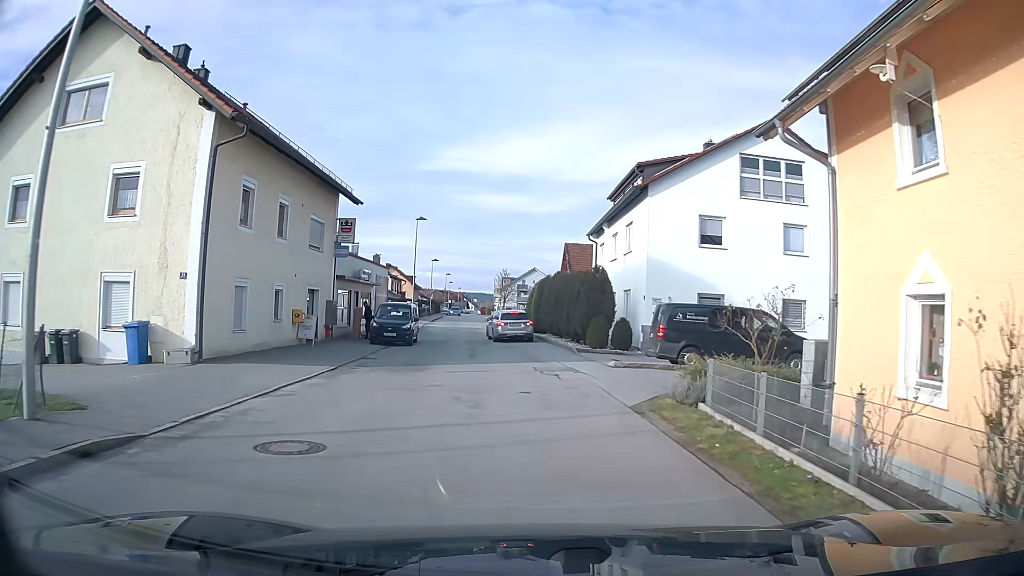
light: Day
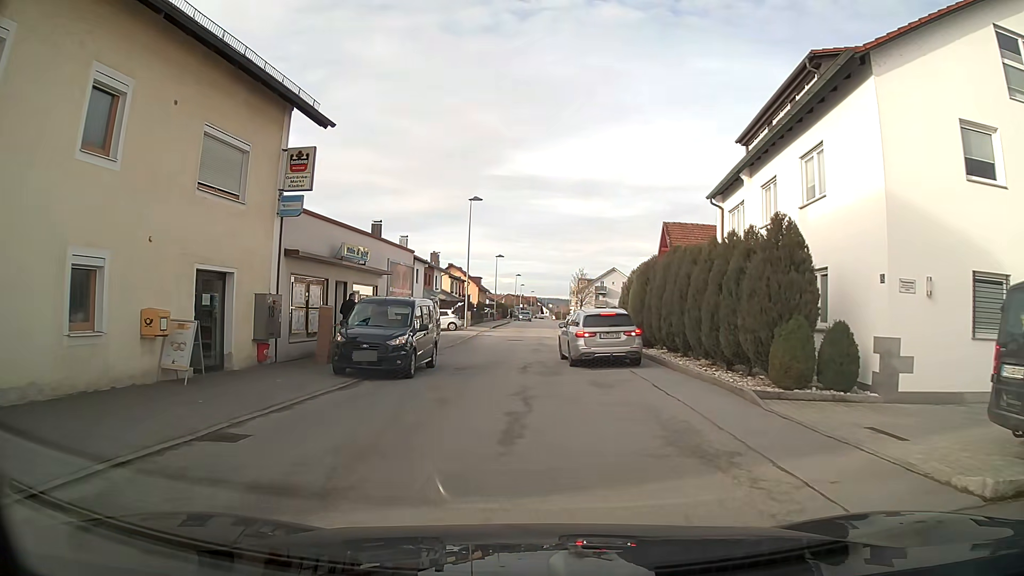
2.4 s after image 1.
(-0.7, +13.7) m; -7°
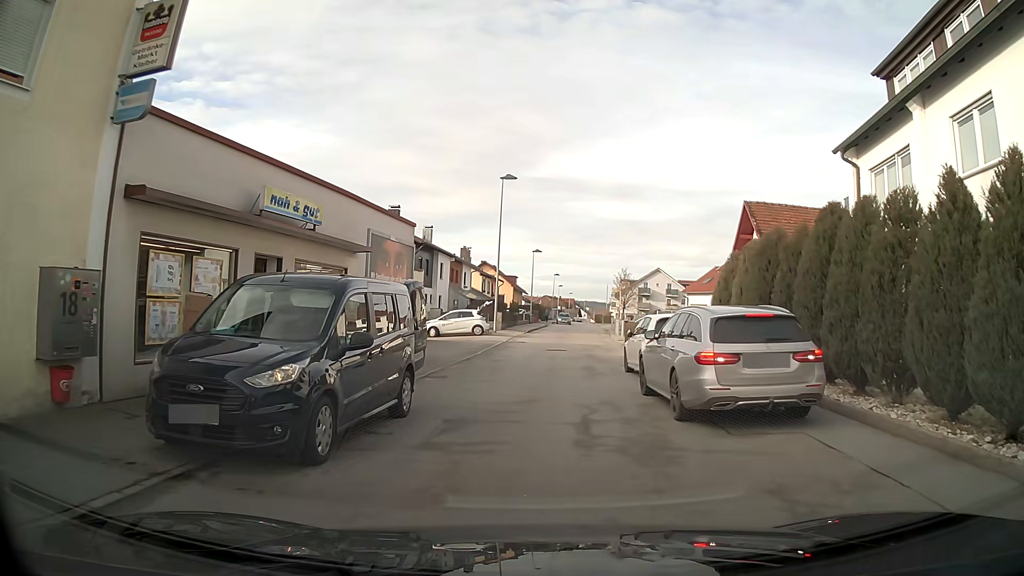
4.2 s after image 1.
(-0.3, +8.7) m; -2°
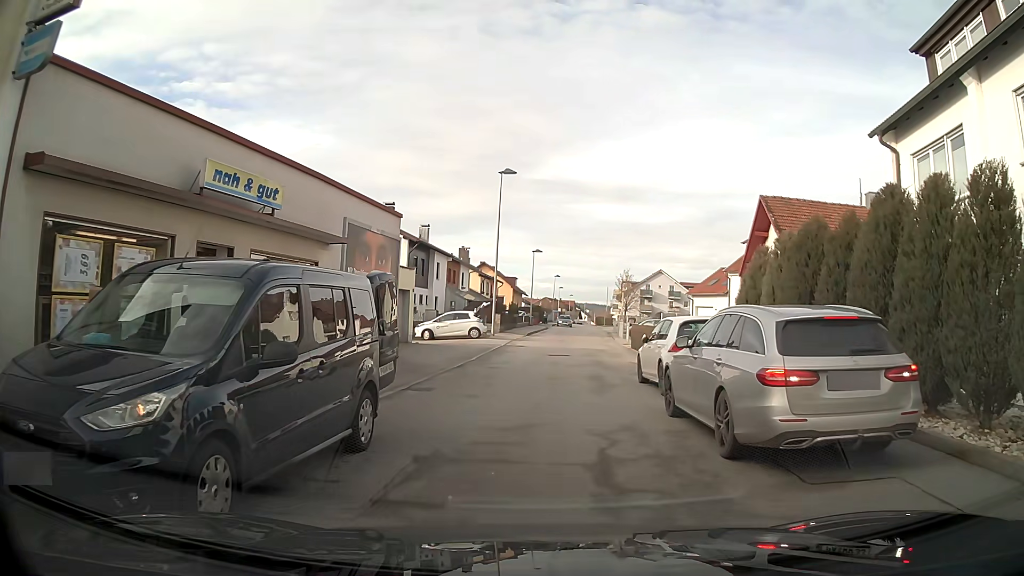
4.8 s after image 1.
(0.0, +2.2) m; 0°
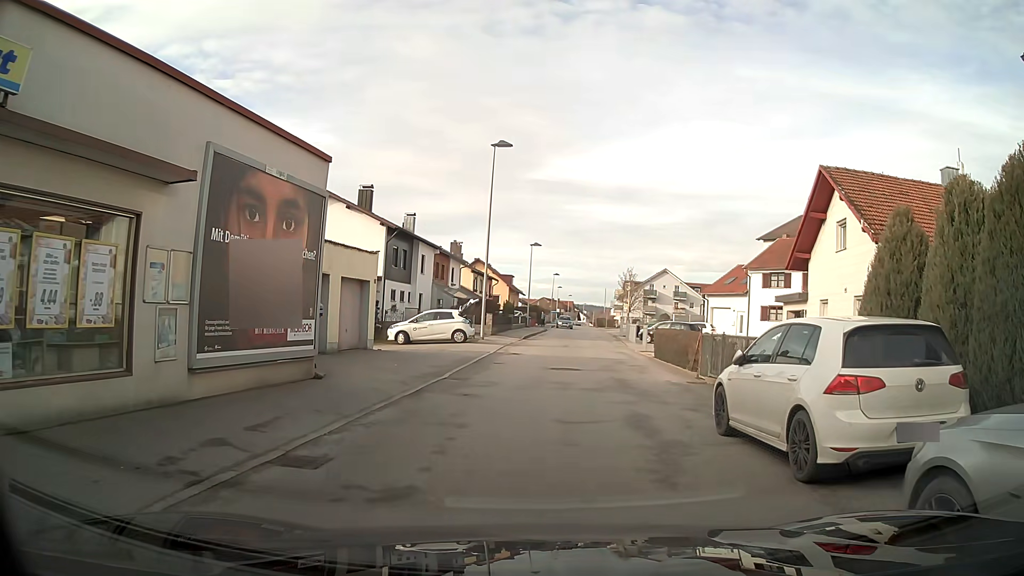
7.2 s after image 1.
(+0.1, +6.6) m; +1°
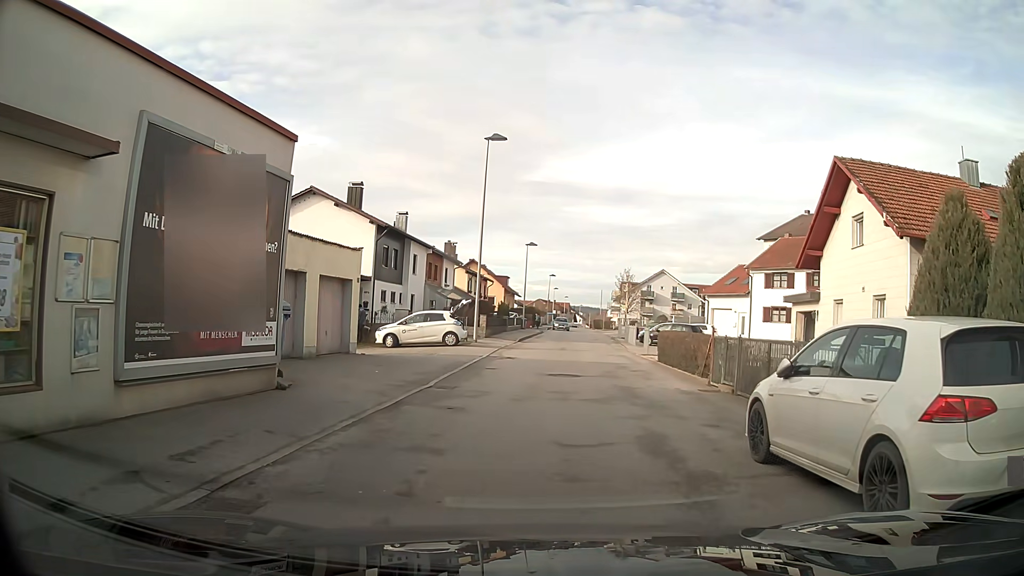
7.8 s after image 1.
(0.0, +1.6) m; -1°
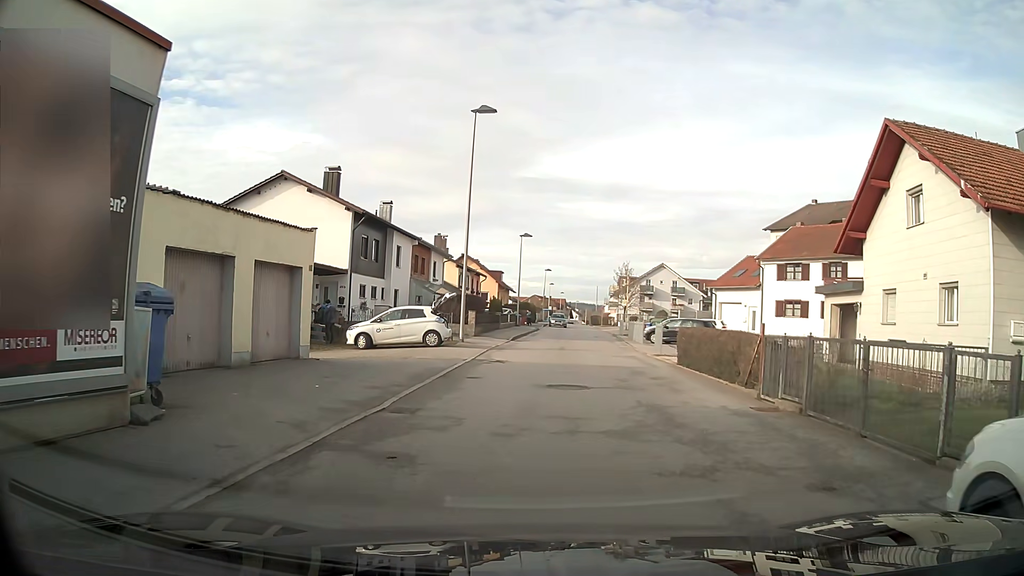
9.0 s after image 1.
(0.0, +4.1) m; +1°
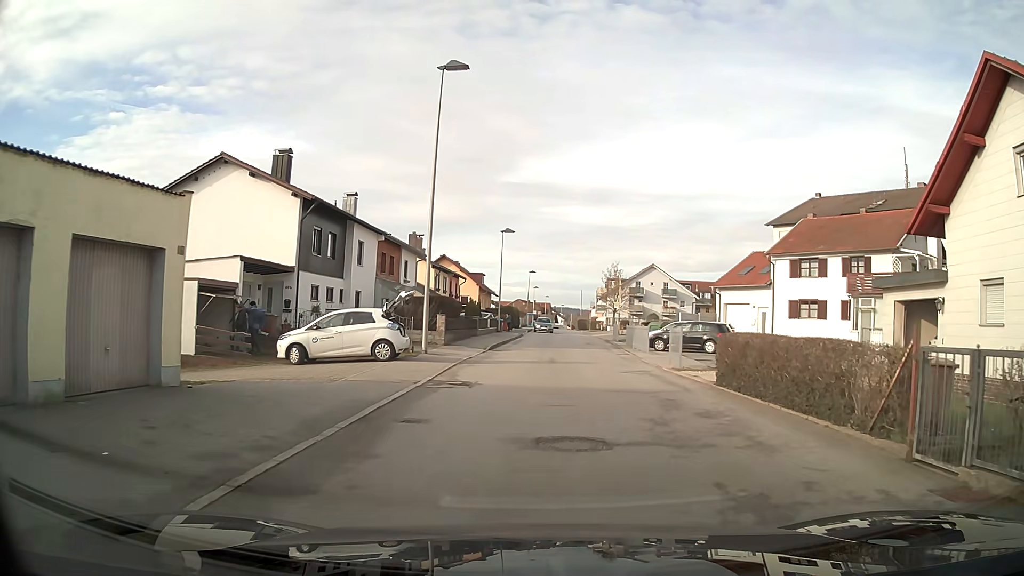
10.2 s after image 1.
(+0.1, +6.0) m; +2°
(0, +10) (+1, +20) (+2, +30) (+2, +40) (+2, +50) (+2, +60) (+2, +70) (+2, +80) (+2, +90) (+3, +100) m
